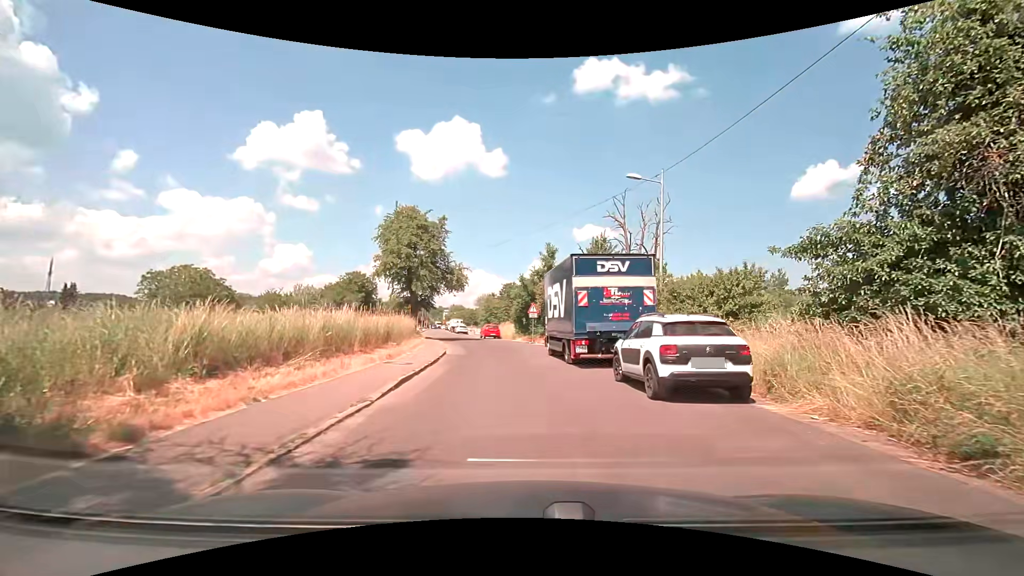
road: residential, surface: asphalt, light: Day
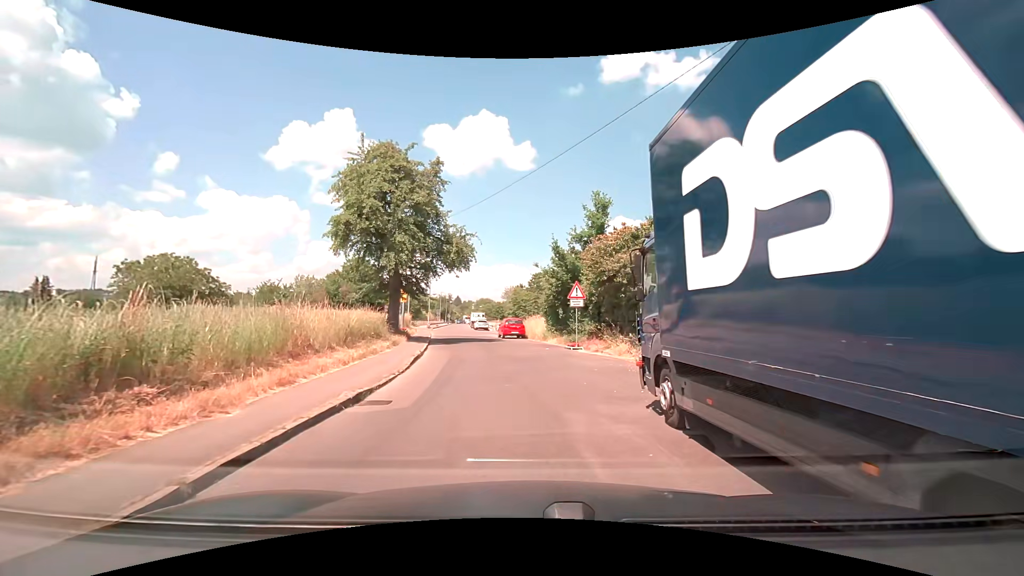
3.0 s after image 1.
(-0.3, +15.0) m; -4°
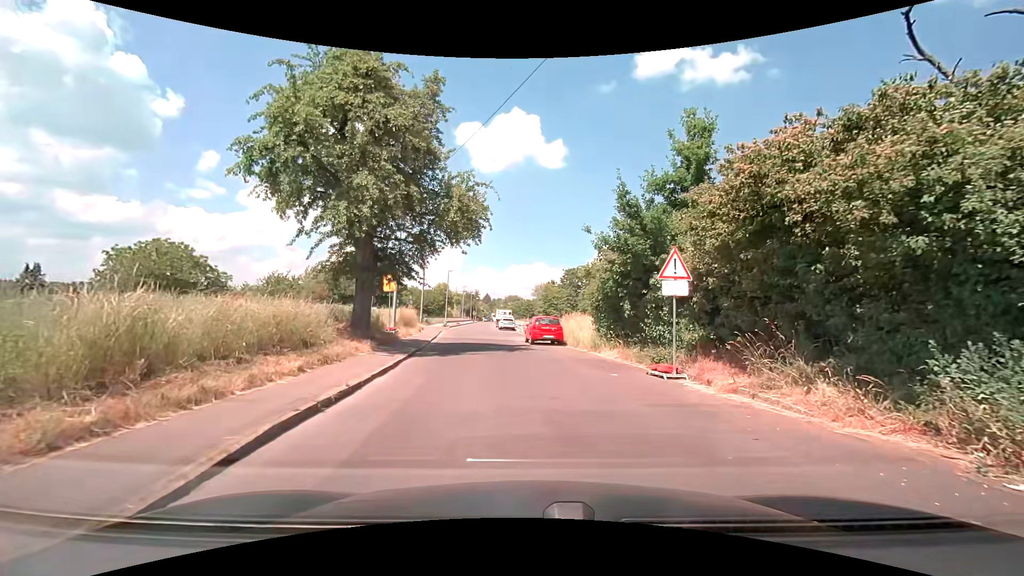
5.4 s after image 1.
(-0.3, +10.6) m; -4°
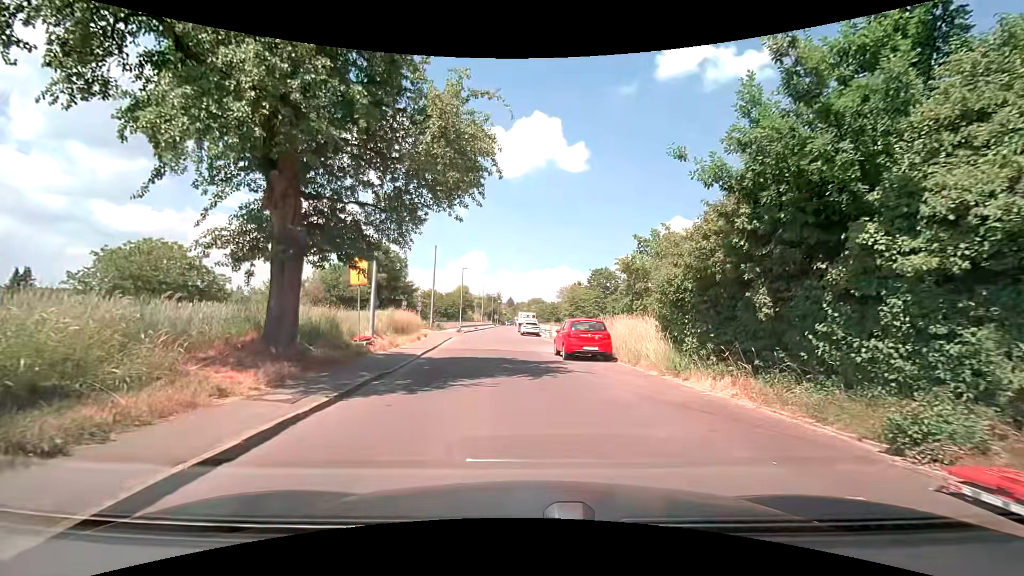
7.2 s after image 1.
(0.0, +8.0) m; -2°
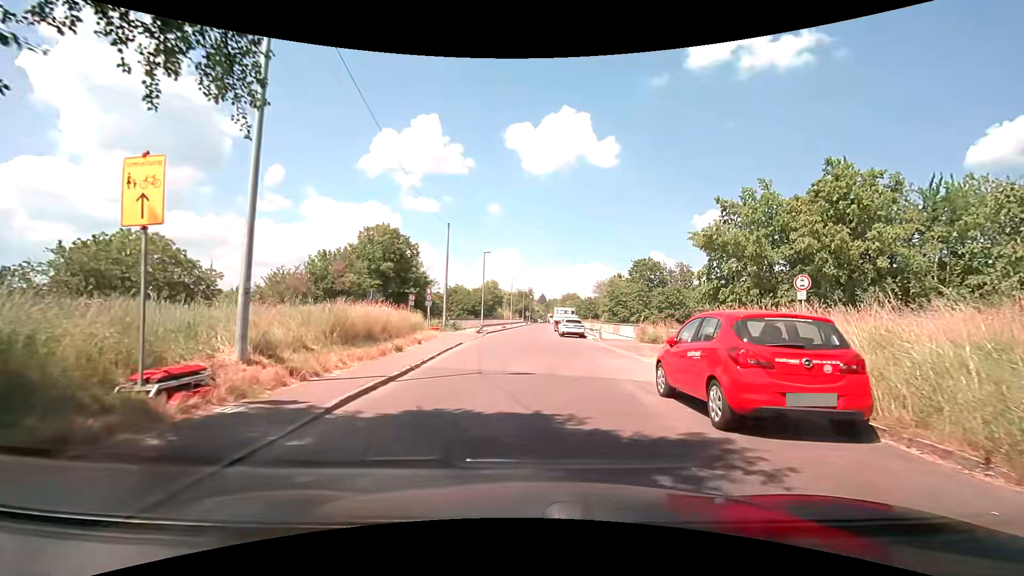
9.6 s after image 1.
(-0.4, +11.3) m; -3°
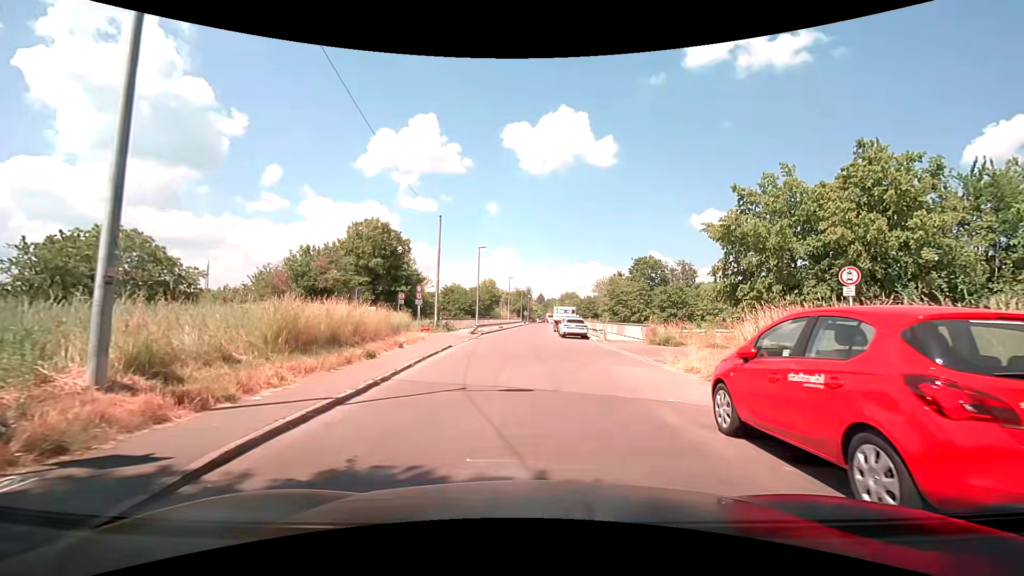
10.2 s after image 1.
(0.0, +2.8) m; 0°
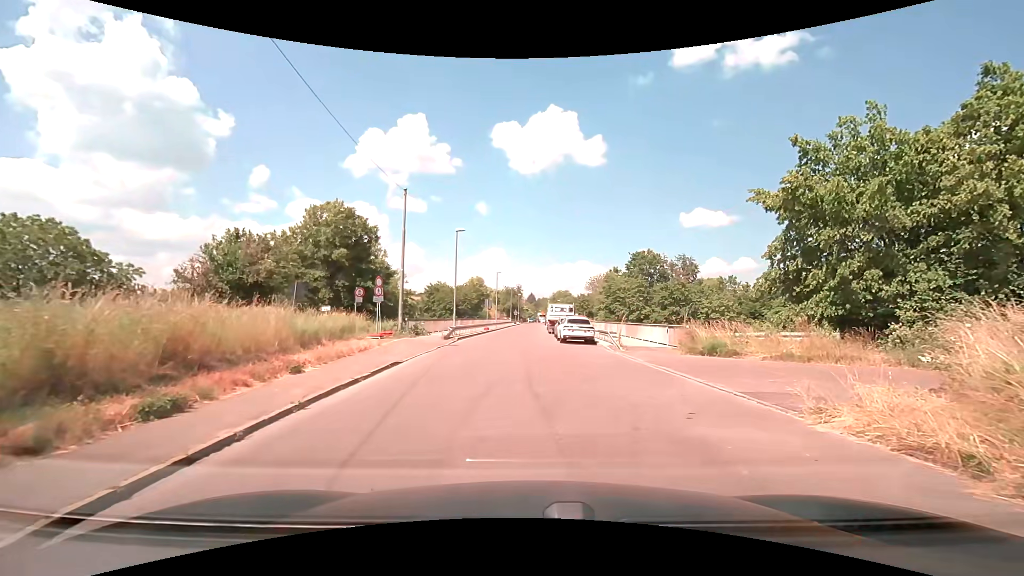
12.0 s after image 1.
(+0.1, +7.7) m; +2°
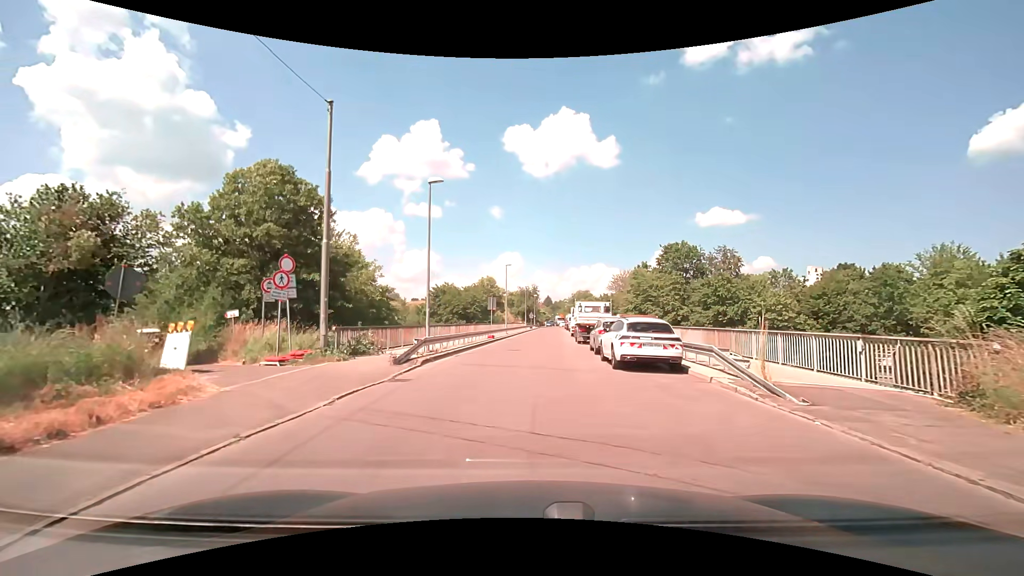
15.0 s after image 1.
(-0.1, +12.8) m; -2°
